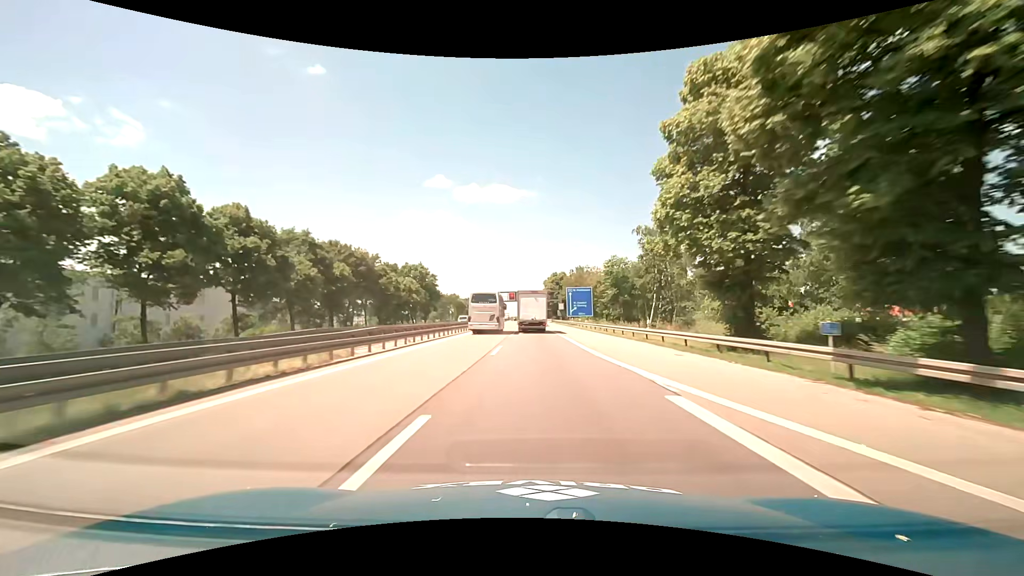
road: motorway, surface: asphalt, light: Day
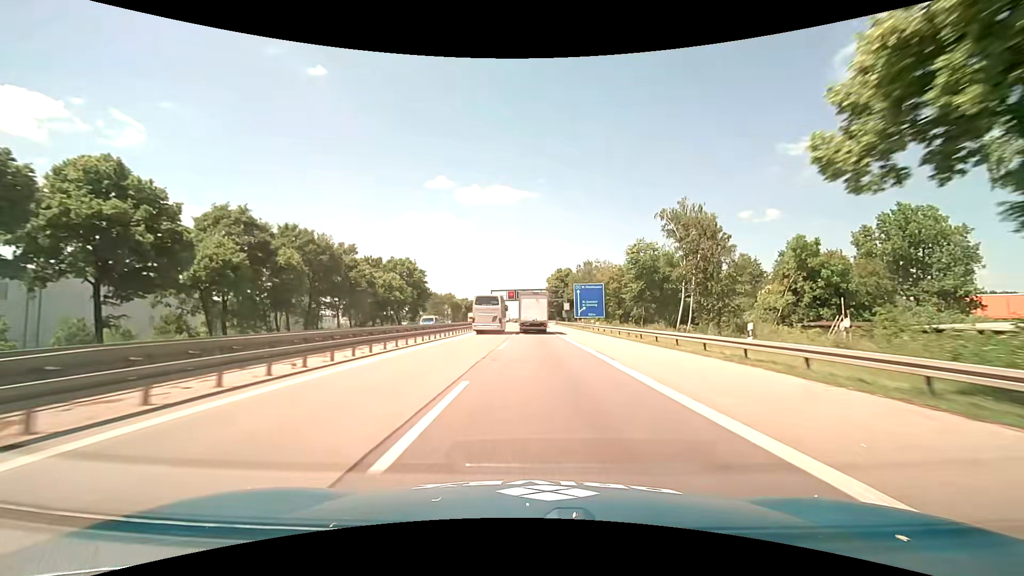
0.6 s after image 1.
(0.0, +14.1) m; 0°
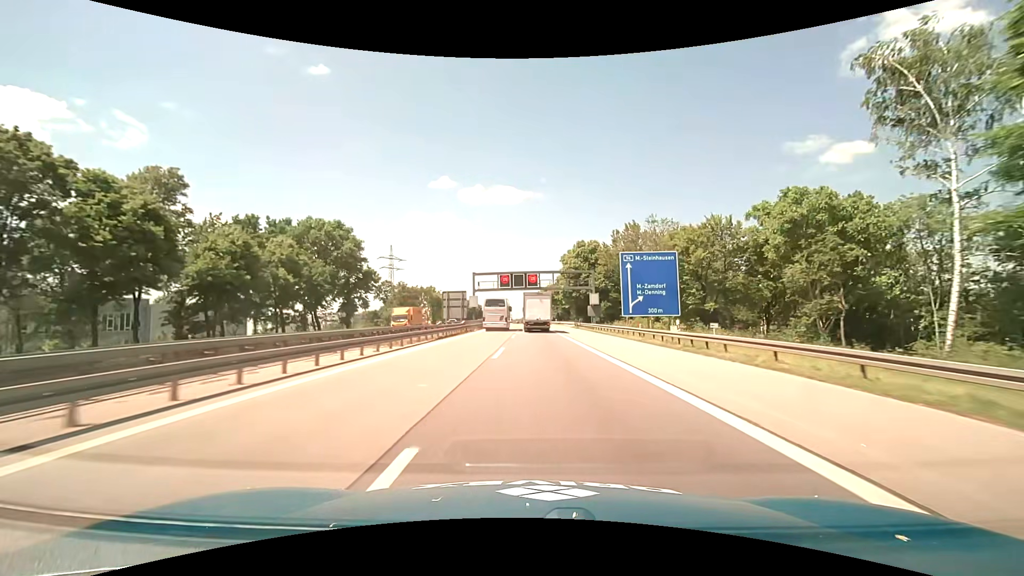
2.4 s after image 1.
(-0.2, +41.7) m; 0°
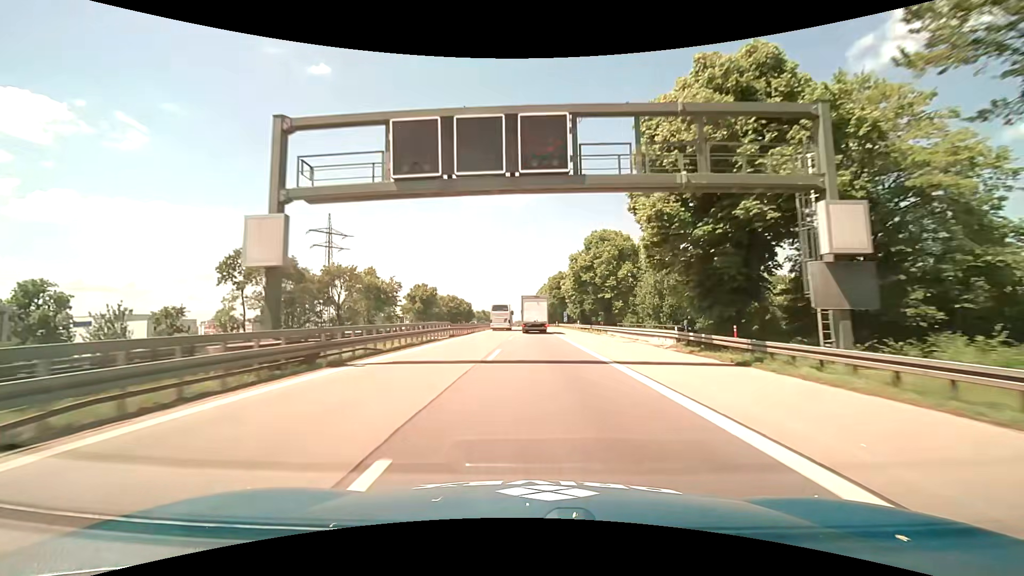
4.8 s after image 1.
(0.0, +54.4) m; 0°
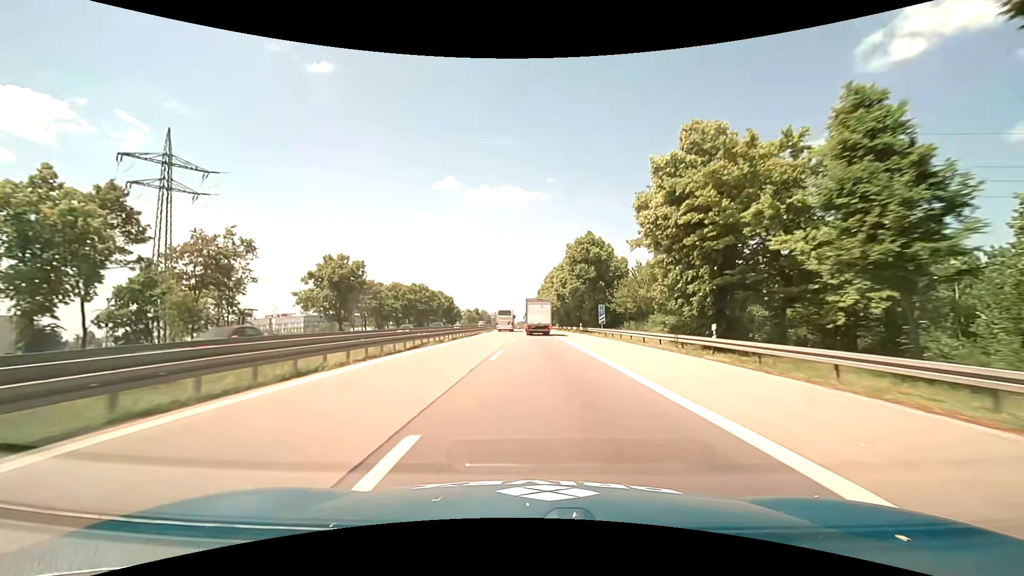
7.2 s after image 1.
(-0.1, +53.1) m; -1°
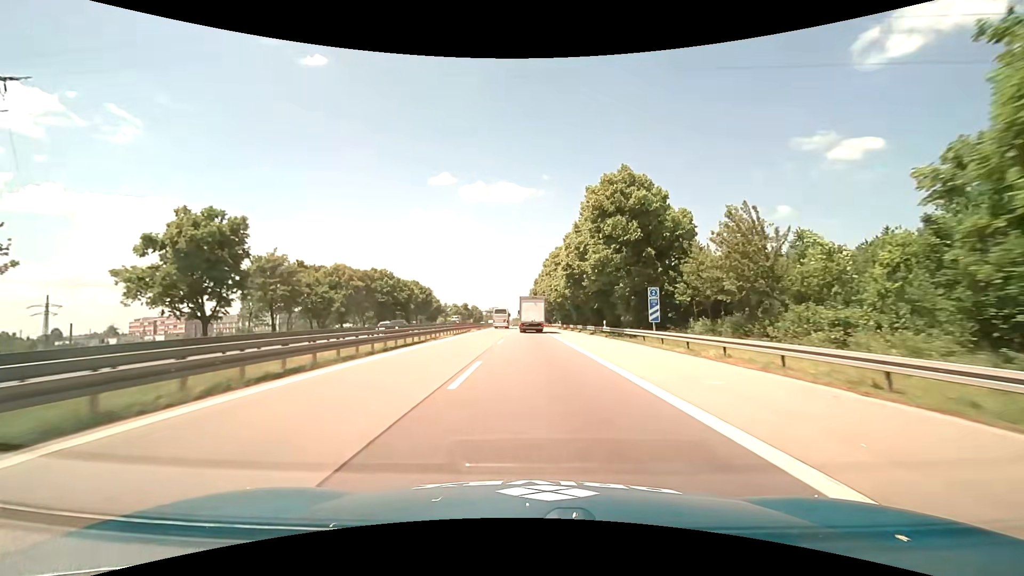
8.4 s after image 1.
(+0.2, +26.2) m; 0°
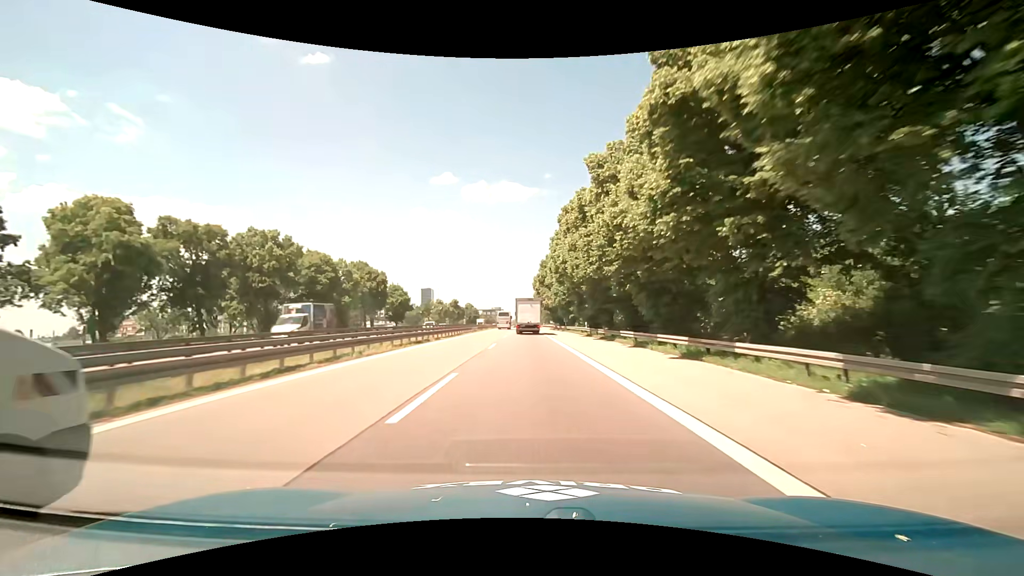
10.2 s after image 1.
(+0.1, +39.4) m; 0°
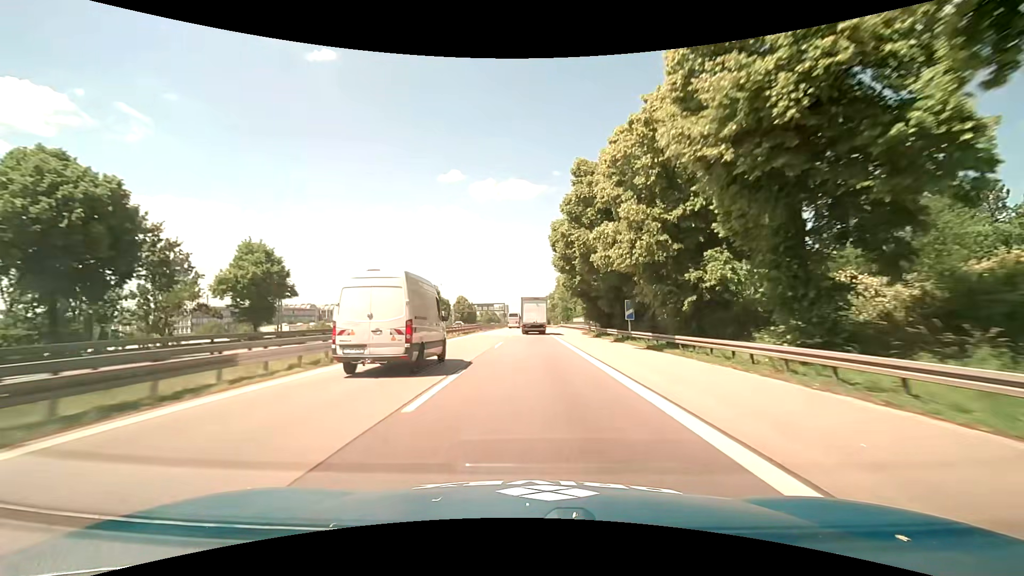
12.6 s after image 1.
(-0.3, +53.4) m; -1°
